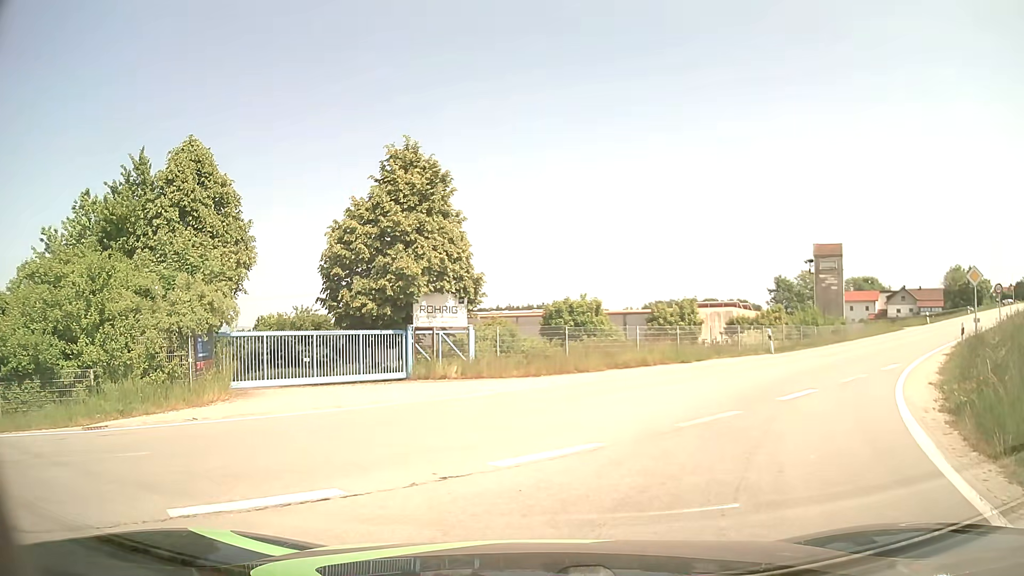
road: tertiary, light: Day
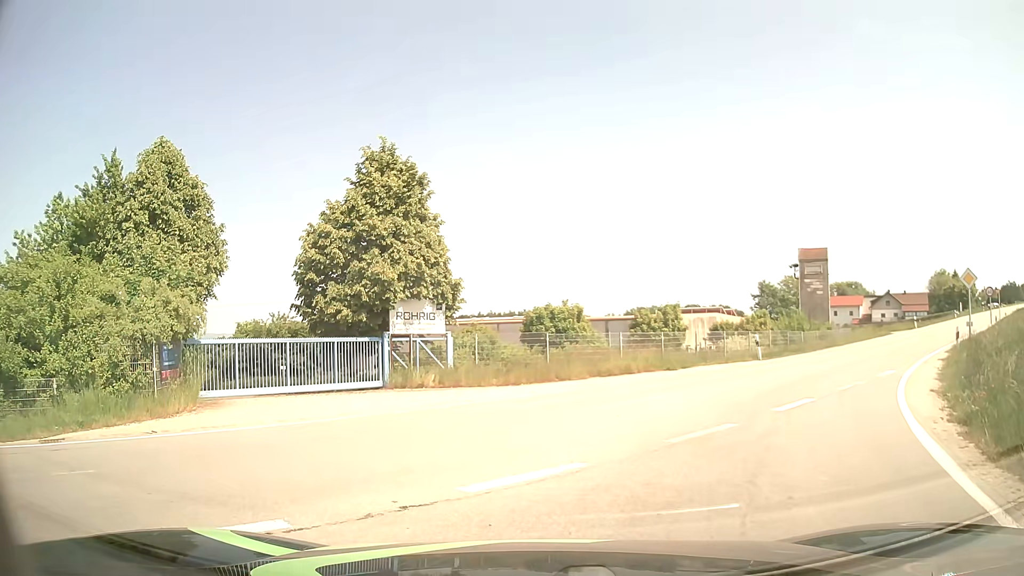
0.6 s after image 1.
(0.0, +0.7) m; 0°
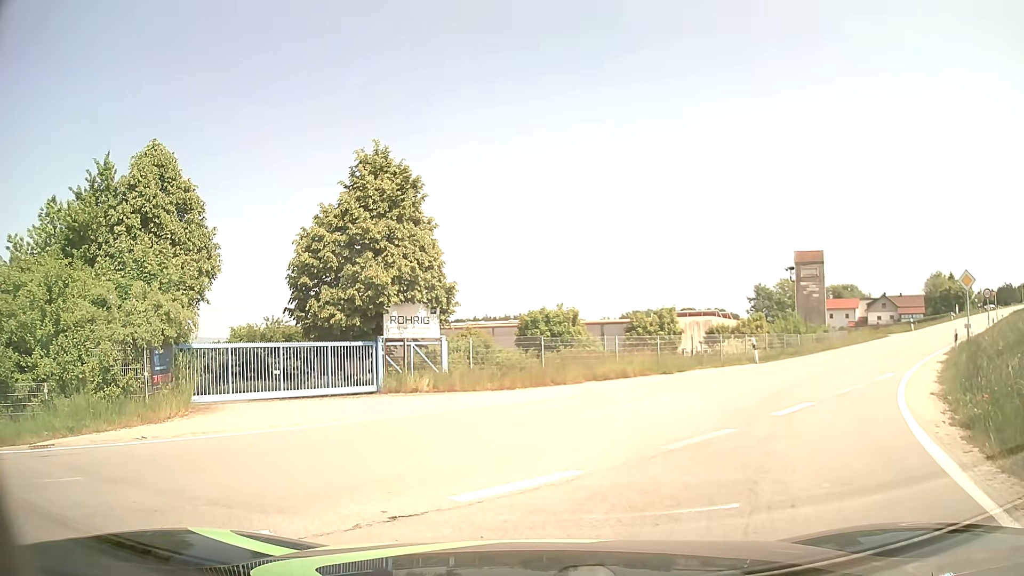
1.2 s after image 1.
(0.0, +0.2) m; 0°
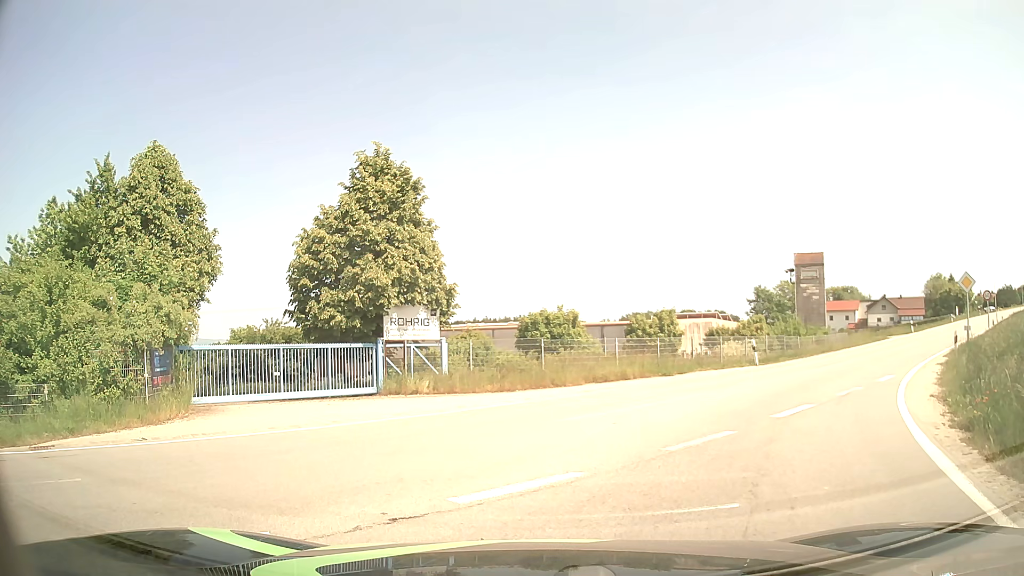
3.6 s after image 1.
(0.0, +0.1) m; 0°
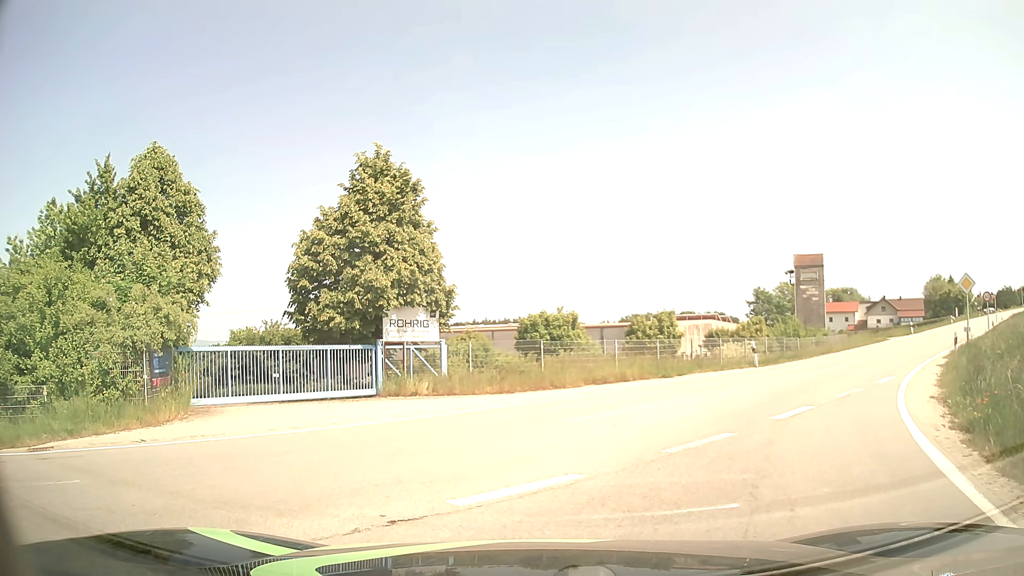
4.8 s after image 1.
(0.0, 0.0) m; 0°
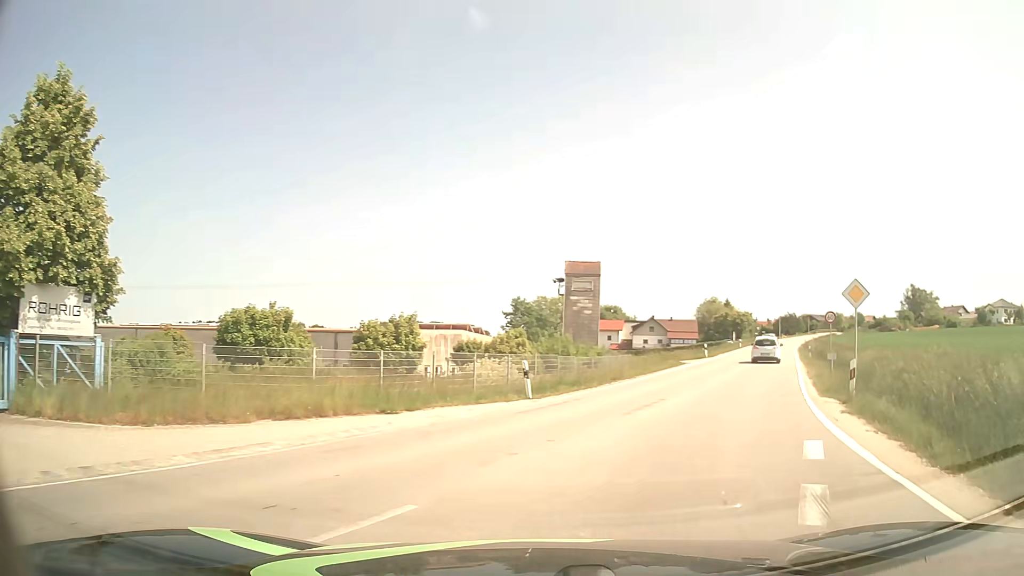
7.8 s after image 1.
(+1.9, +9.0) m; +23°
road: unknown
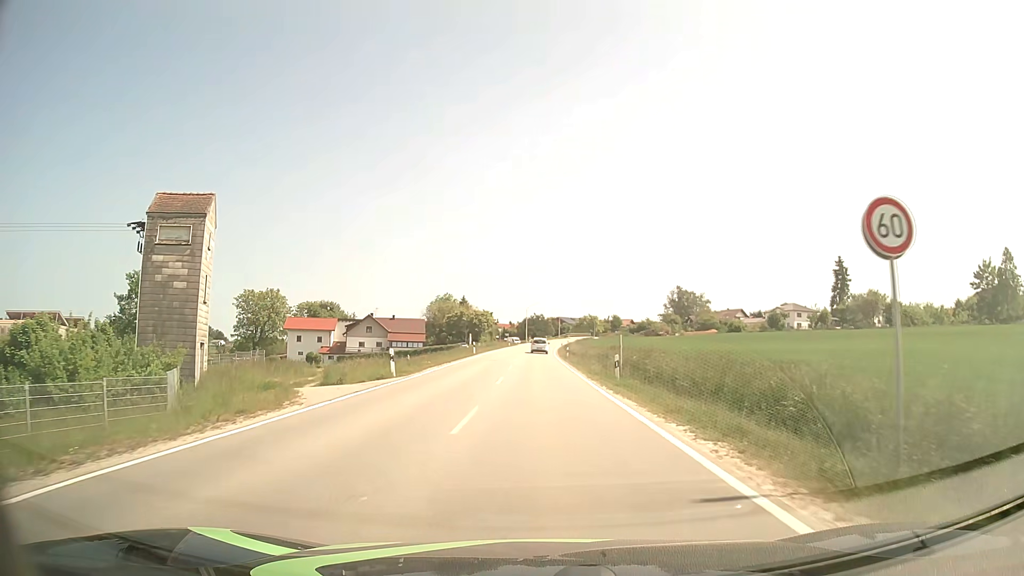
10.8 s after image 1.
(+8.4, +26.0) m; +23°
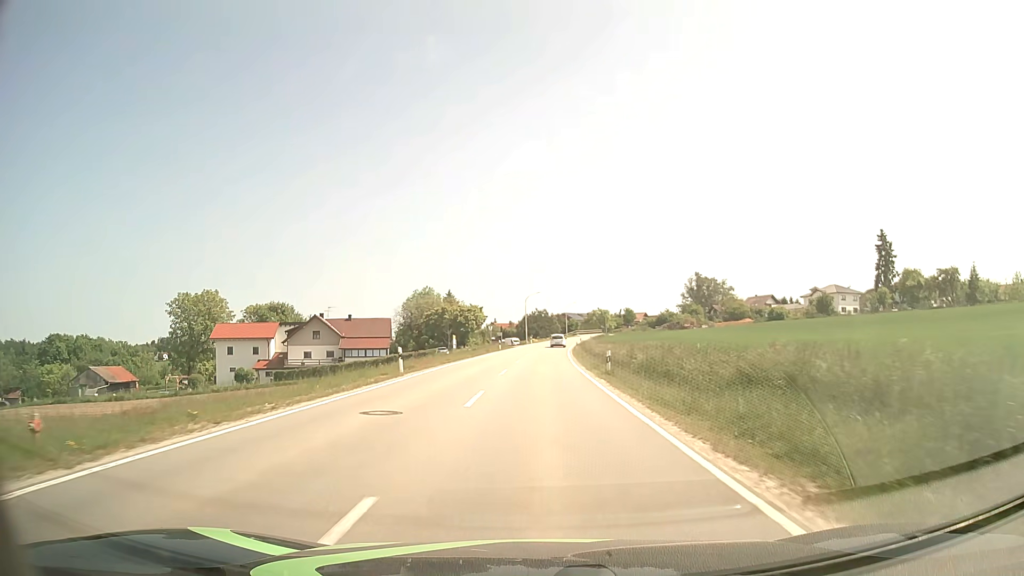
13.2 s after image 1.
(+0.1, +32.3) m; 0°
(0, +10) (0, +20) (0, +30) (0, +40) (+1, +50) (+1, +60) (+1, +70) (+2, +80) (+3, +90) (+3, +100) m
